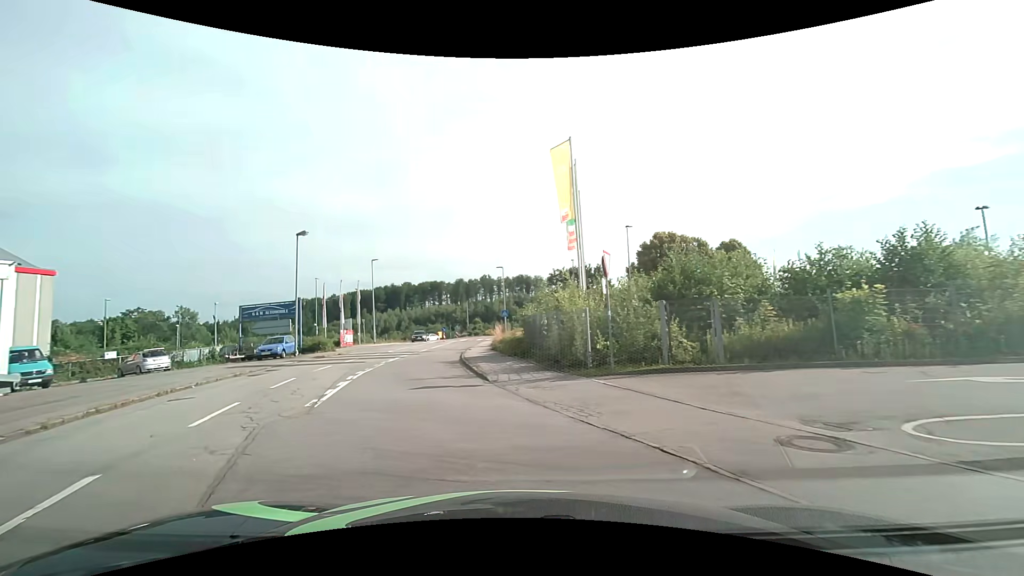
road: residential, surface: asphalt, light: Day
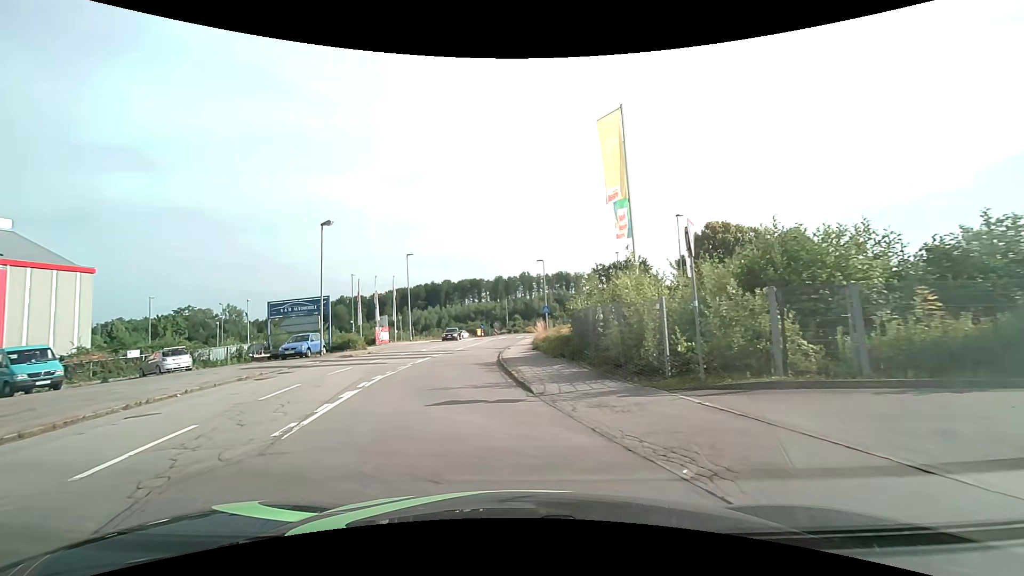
(-0.2, +3.4) m; -7°
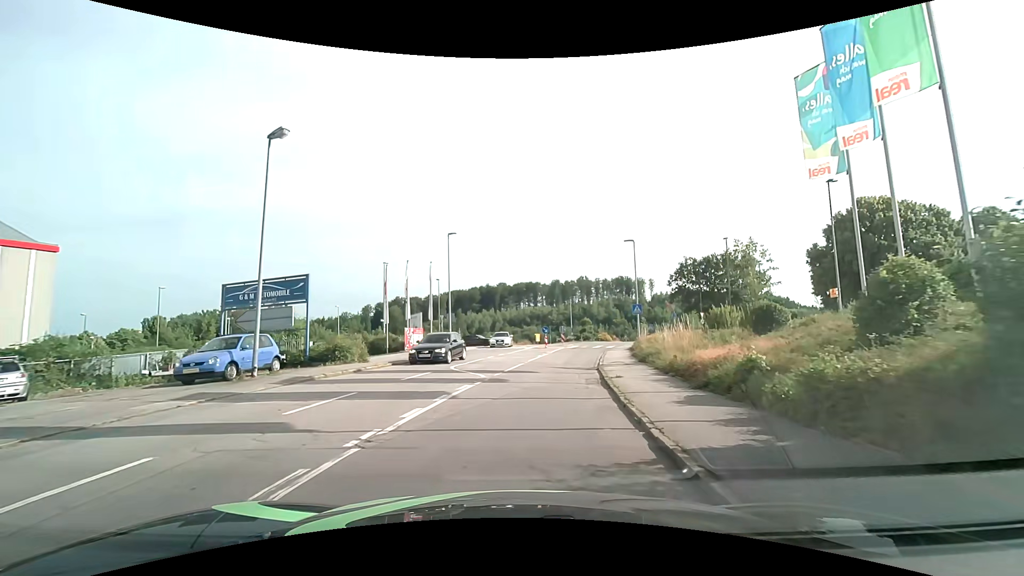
(-1.5, +14.9) m; -5°
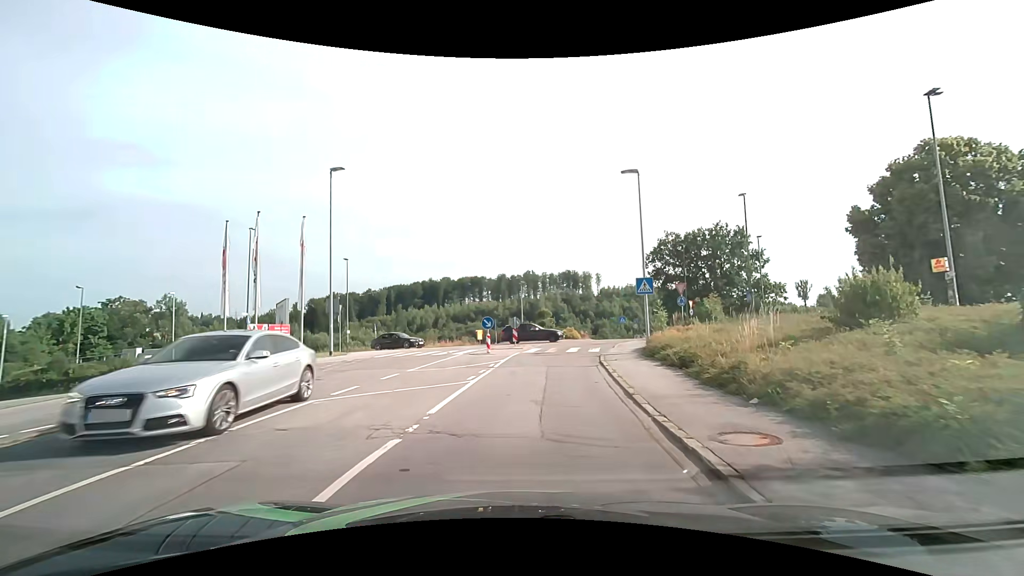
(+0.6, +16.5) m; +5°
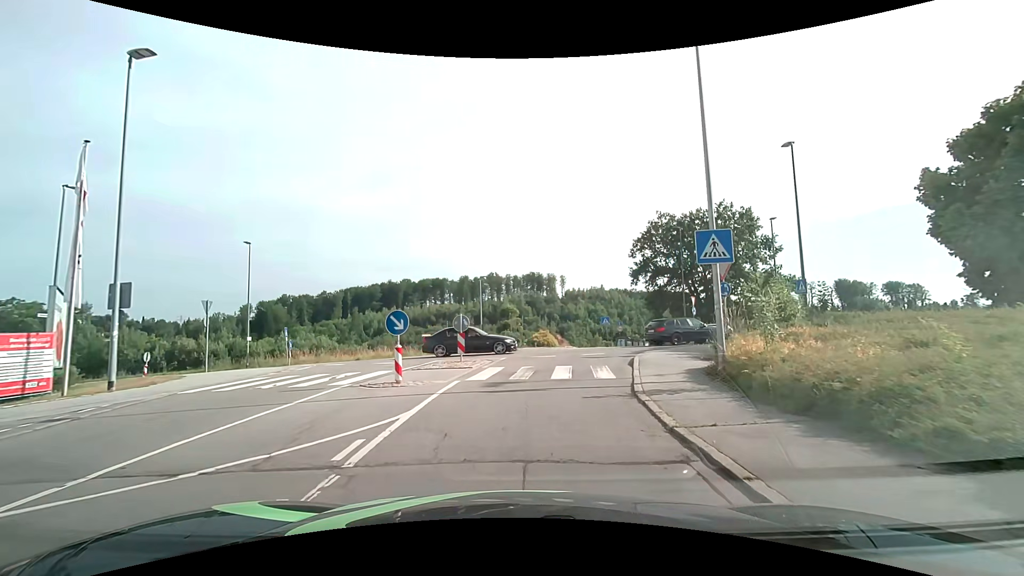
(+0.4, +11.4) m; +3°
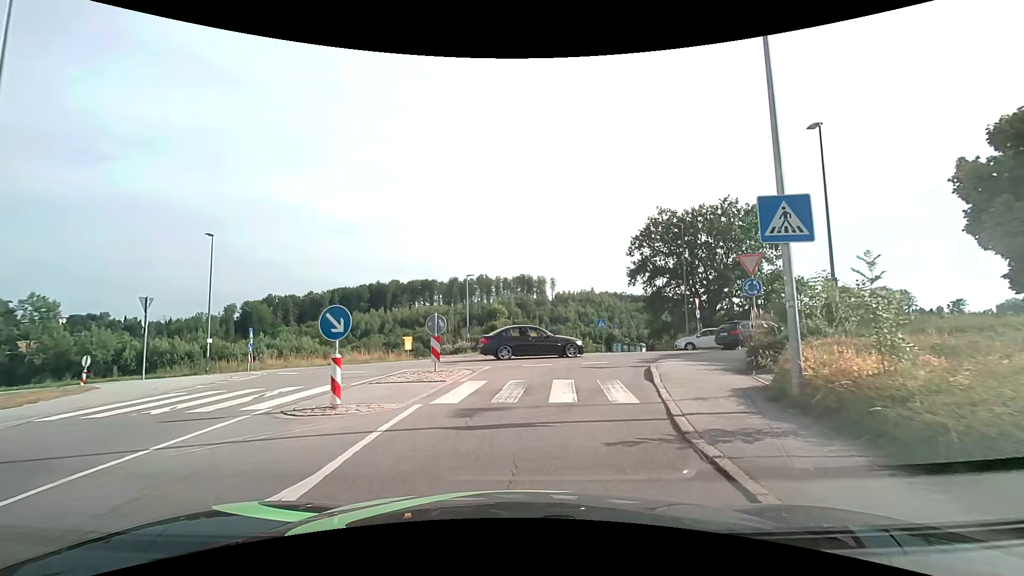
(+0.1, +3.3) m; +2°
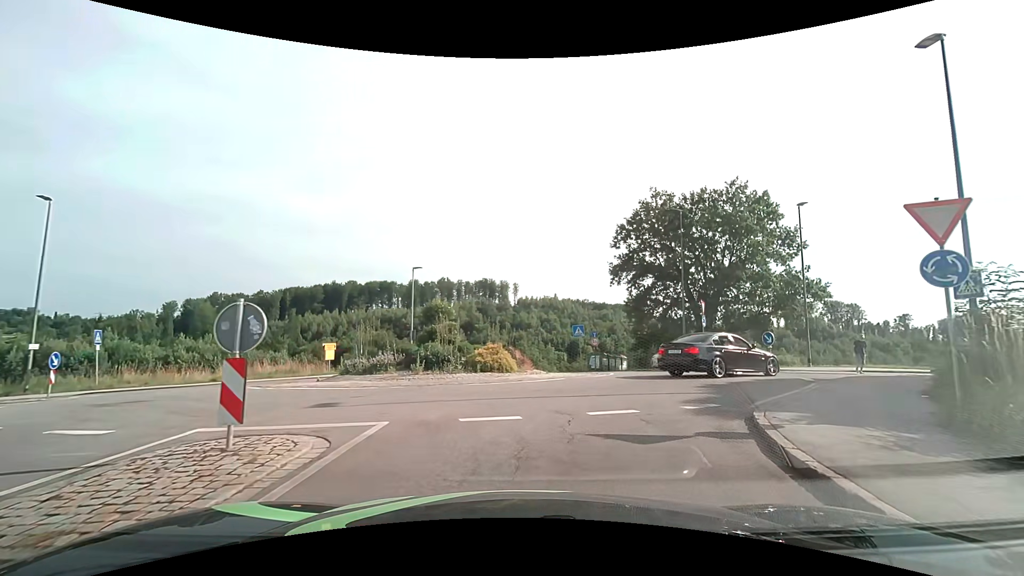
(+0.3, +8.8) m; +3°
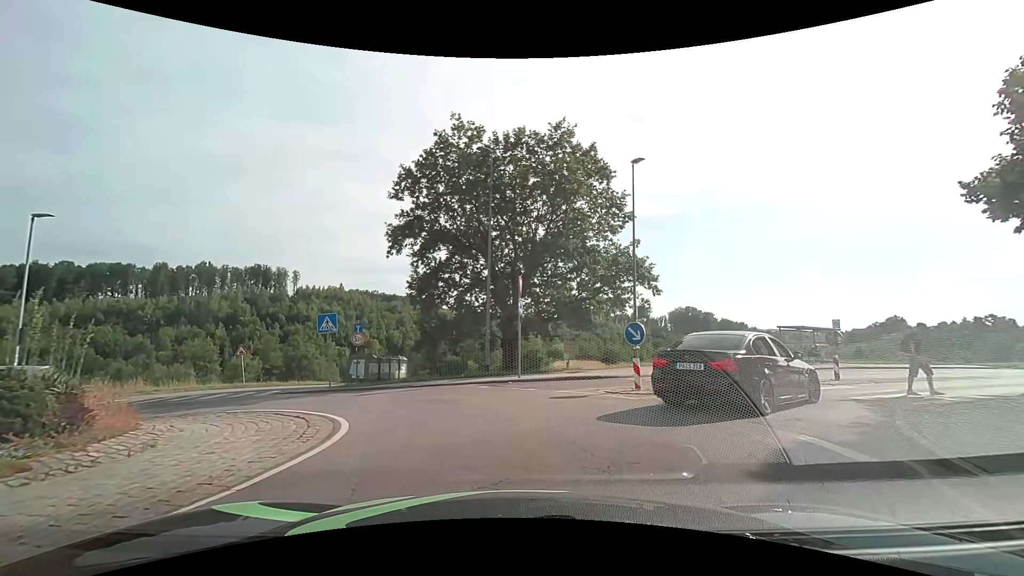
(+2.2, +11.2) m; +24°
(0, +10) (-7, +17) (-16, +14) (-22, +6) (-30, 0) (-39, -5) (-47, -10) (-56, -15) (-65, -20) (-74, -25) m
